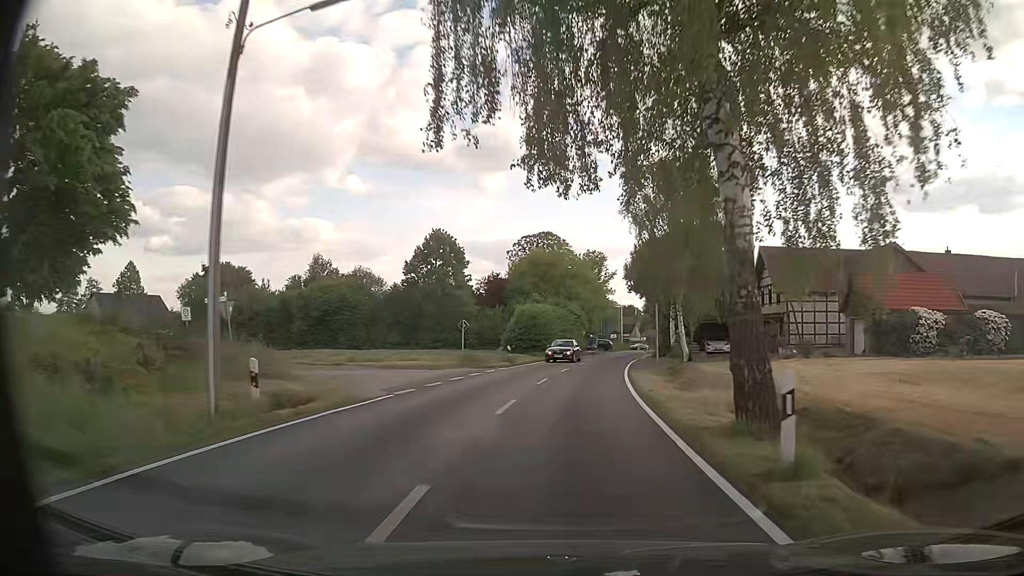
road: tertiary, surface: asphalt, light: Day
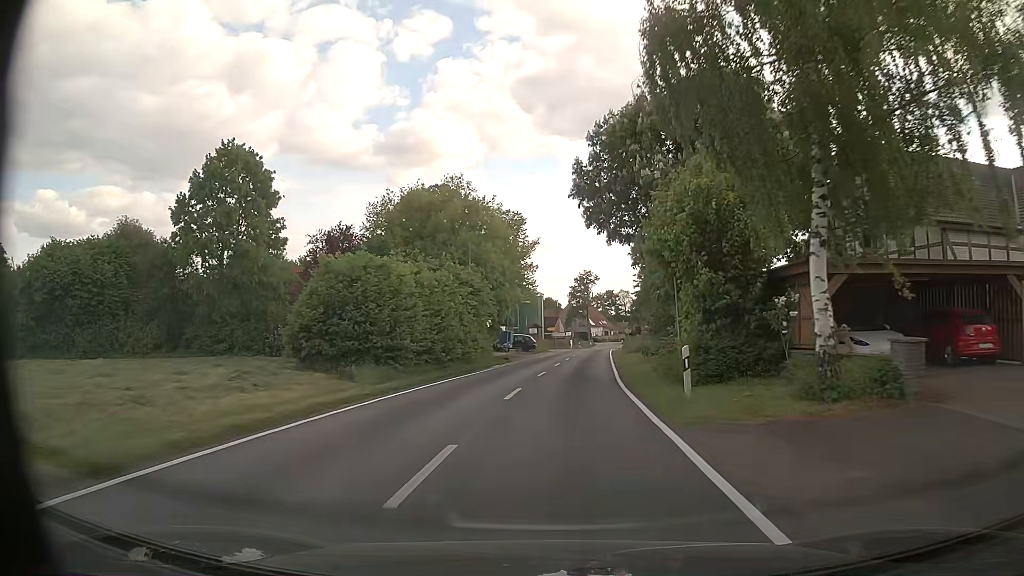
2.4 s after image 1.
(+2.5, +33.4) m; +7°
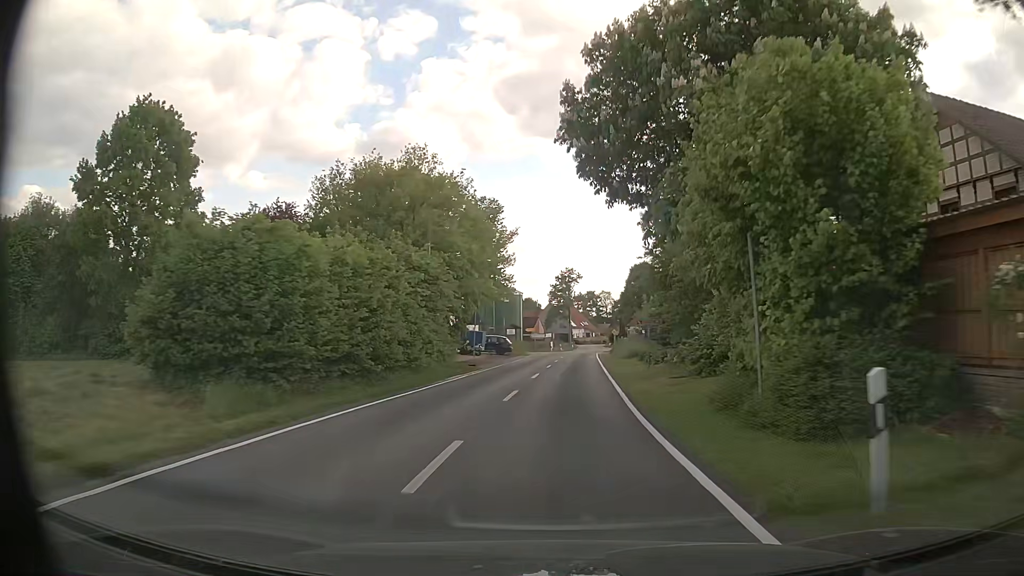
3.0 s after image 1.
(+0.1, +8.4) m; +2°
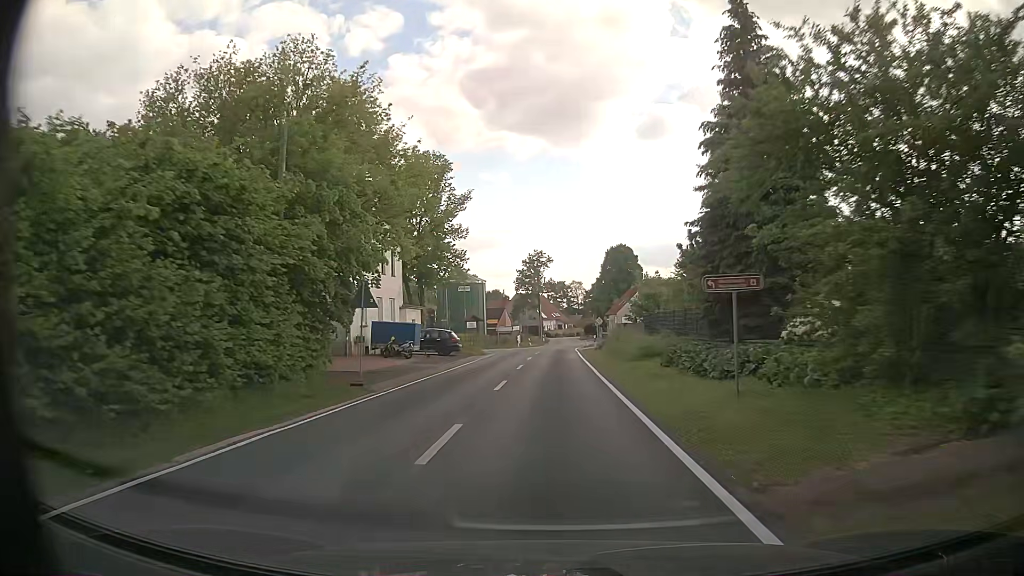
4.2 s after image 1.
(+0.4, +16.8) m; +3°
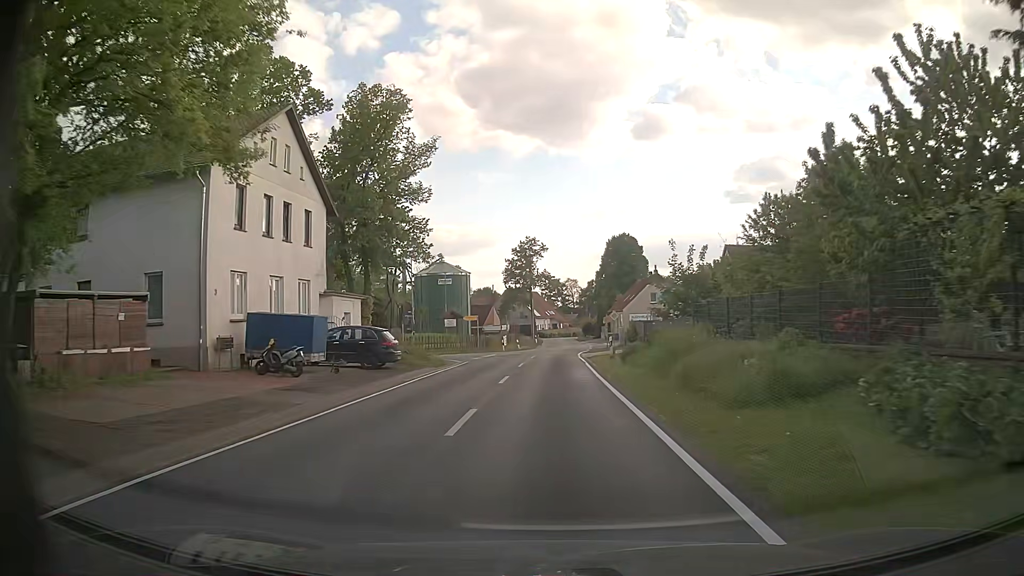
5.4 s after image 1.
(0.0, +15.9) m; +1°
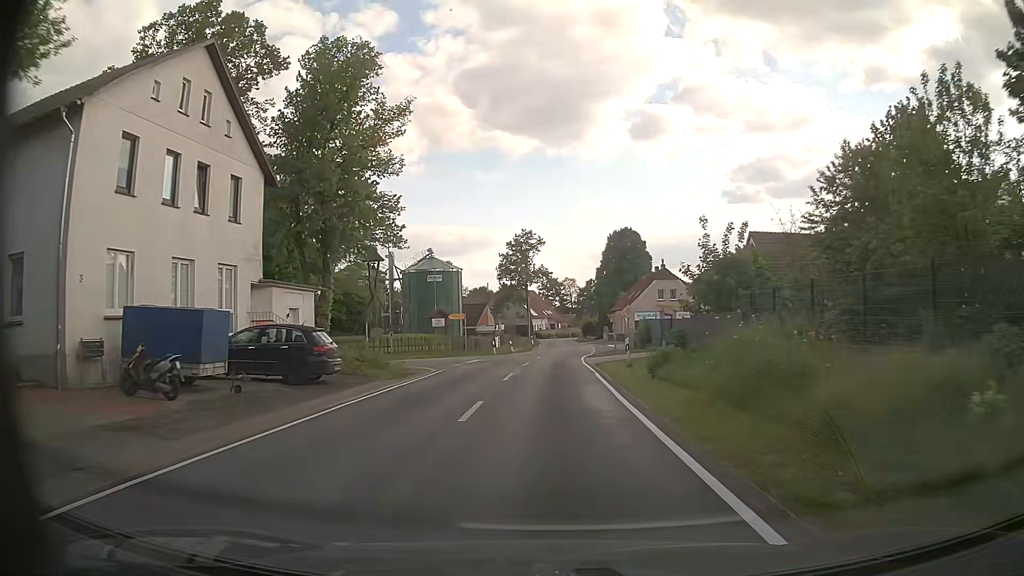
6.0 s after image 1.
(-0.1, +7.4) m; -1°
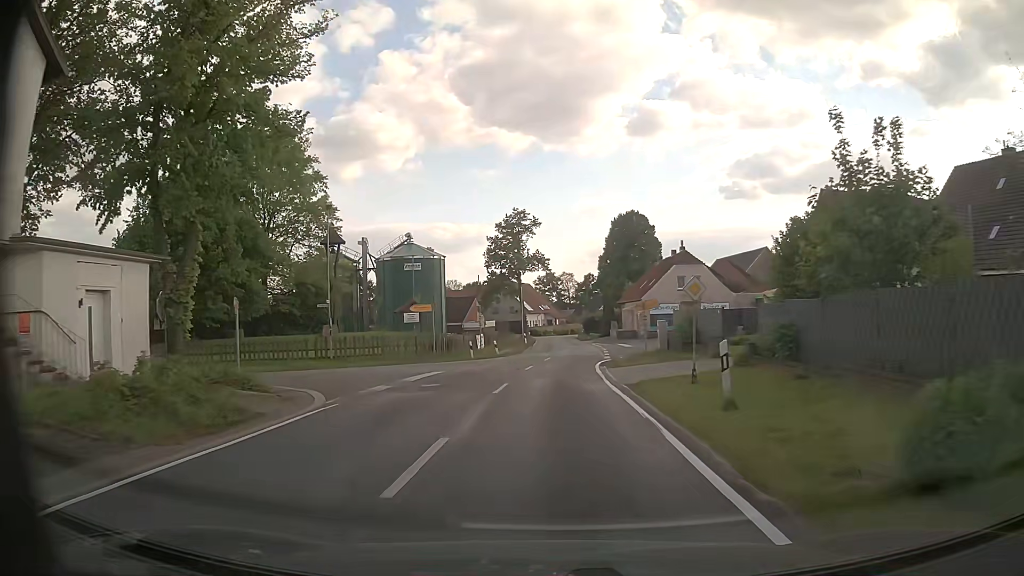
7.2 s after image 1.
(+0.2, +13.5) m; +1°
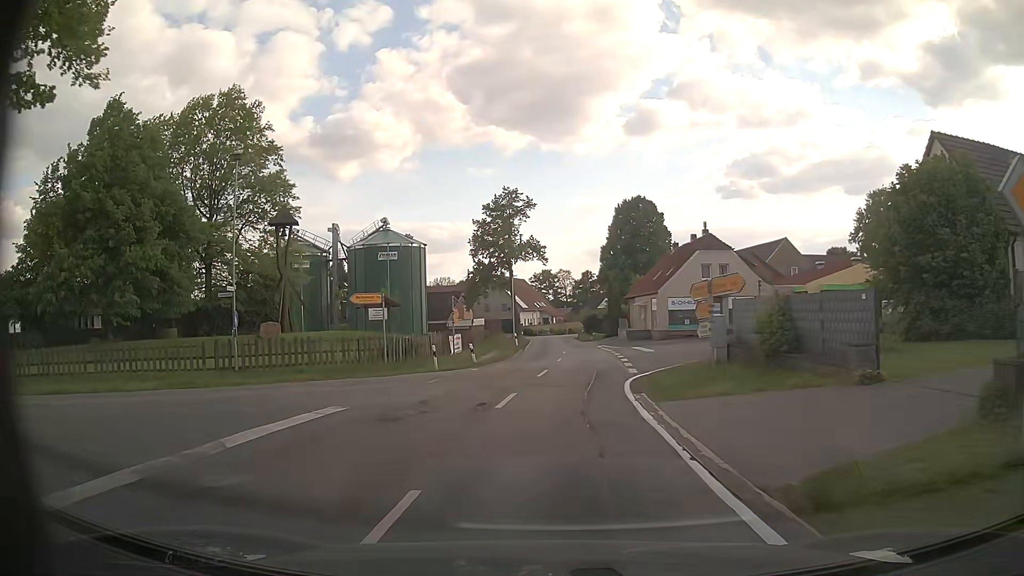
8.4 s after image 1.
(0.0, +11.2) m; 0°
